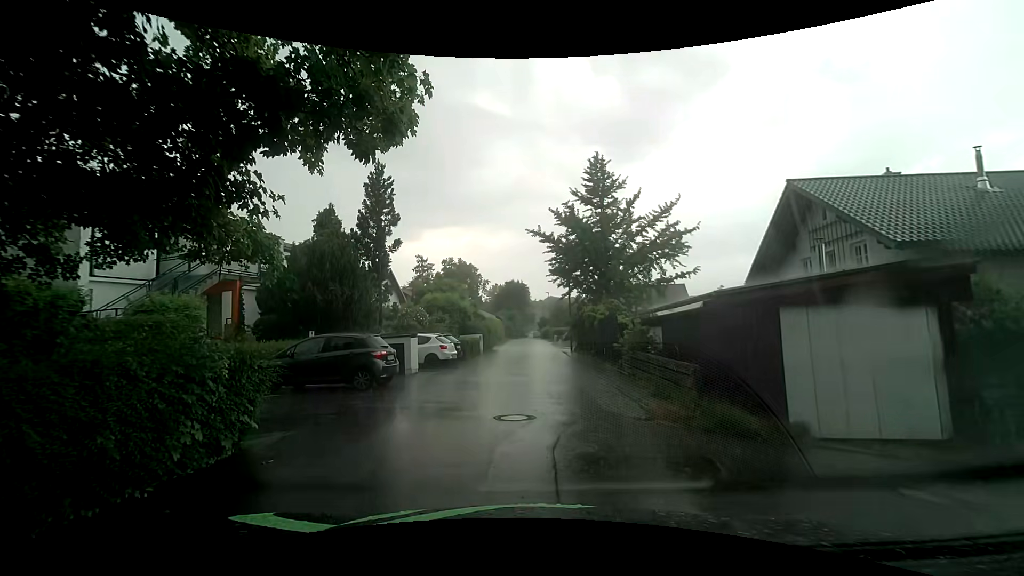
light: Day
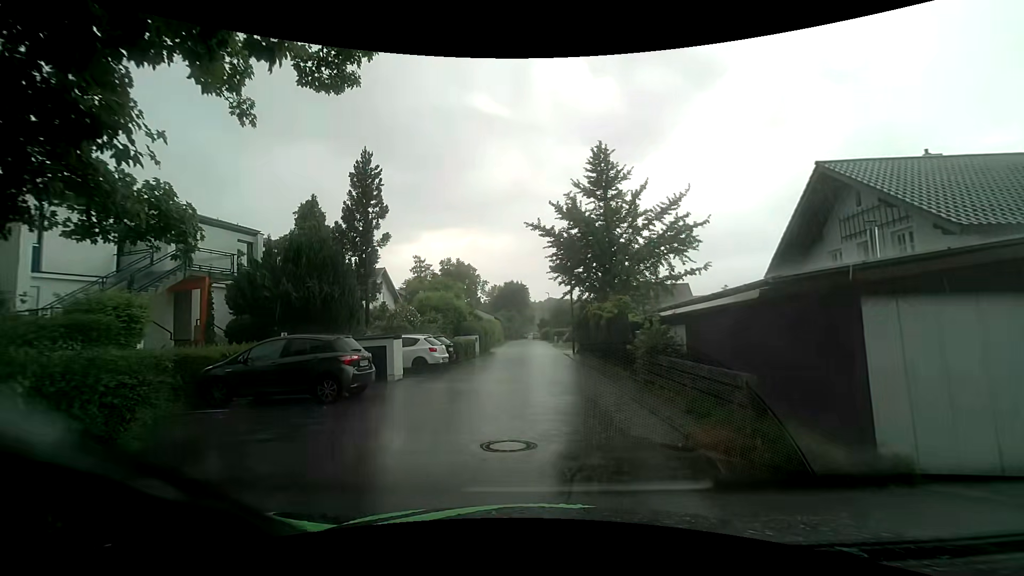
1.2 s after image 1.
(-0.1, +2.2) m; -2°
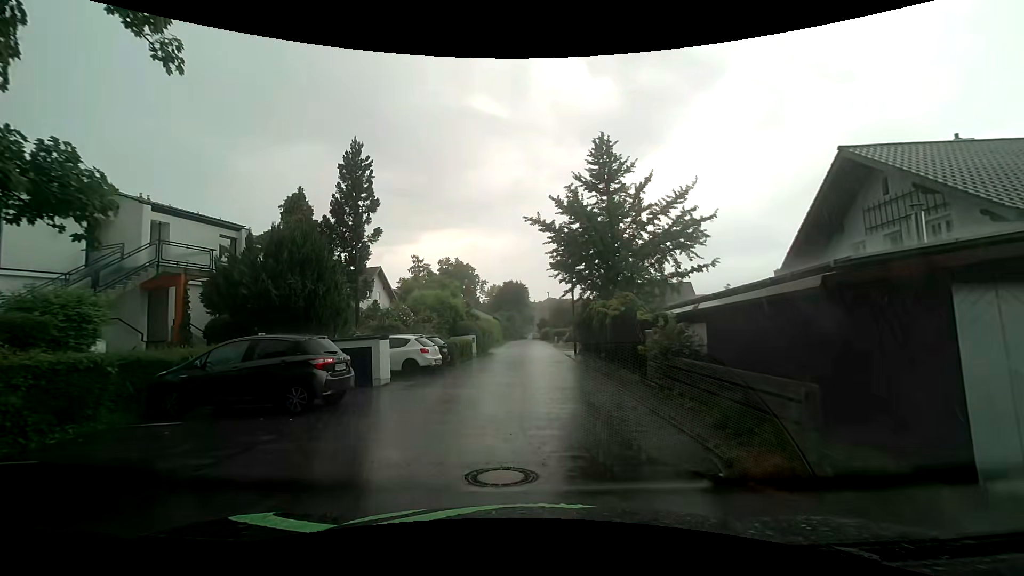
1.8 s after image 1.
(0.0, +1.4) m; +1°
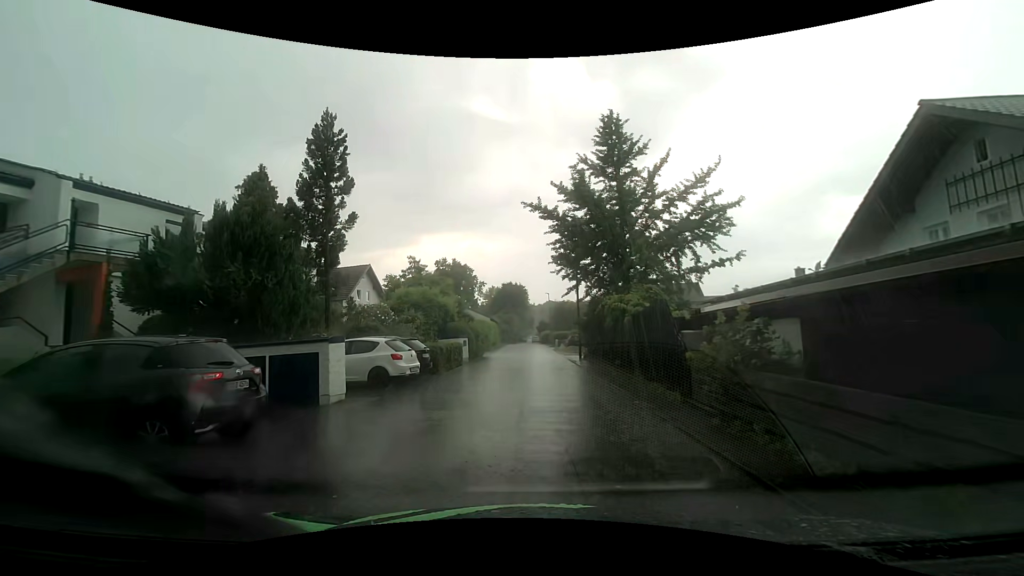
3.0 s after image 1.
(0.0, +3.6) m; 0°
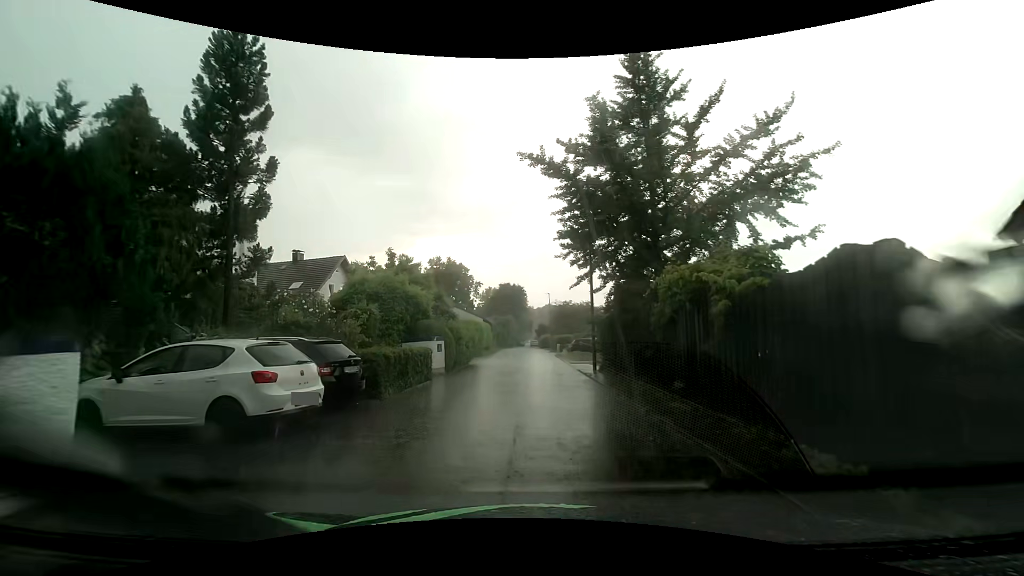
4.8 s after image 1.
(-0.1, +7.0) m; -1°
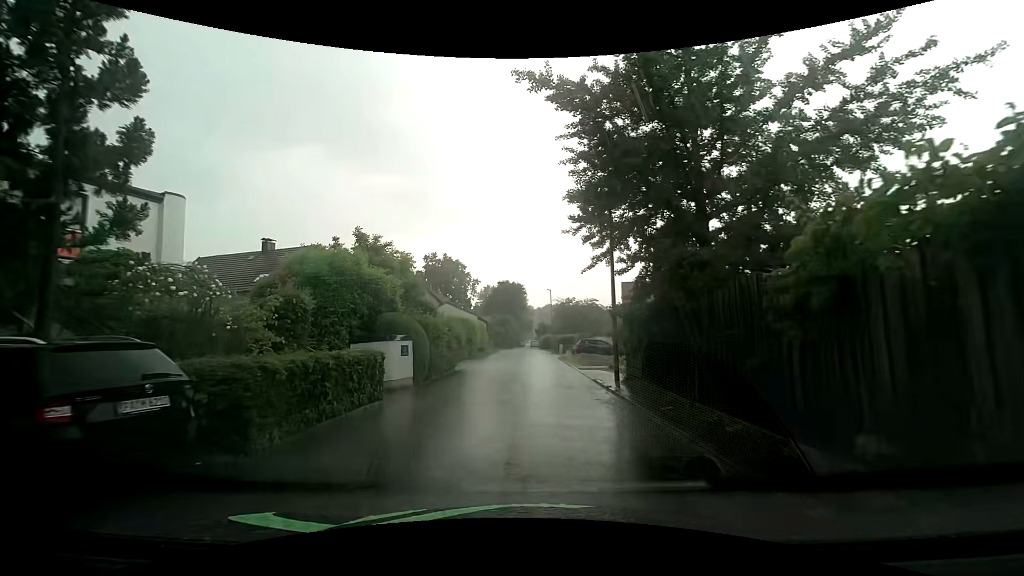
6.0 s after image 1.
(+0.1, +5.4) m; +1°
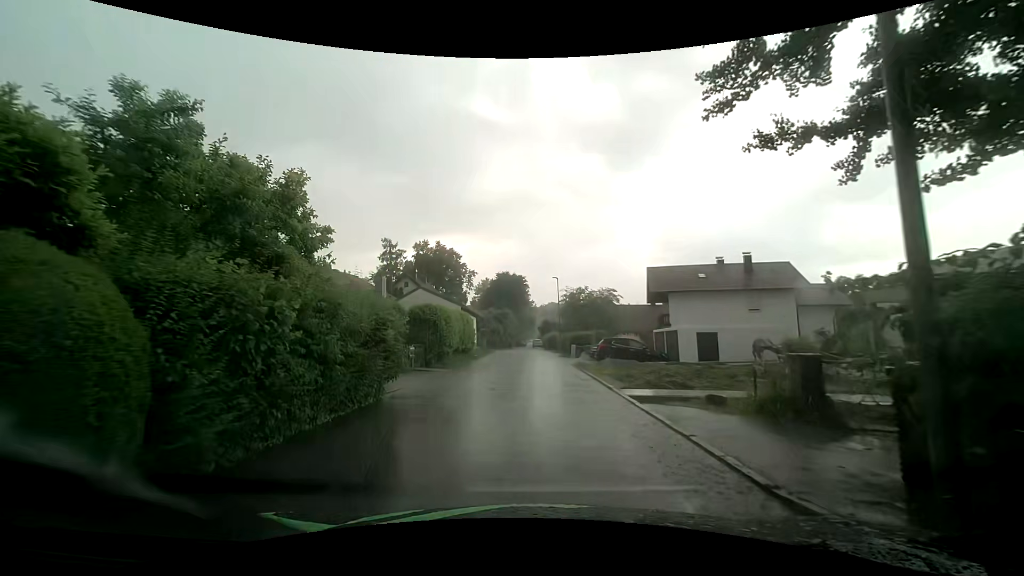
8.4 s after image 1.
(-0.1, +12.0) m; -1°
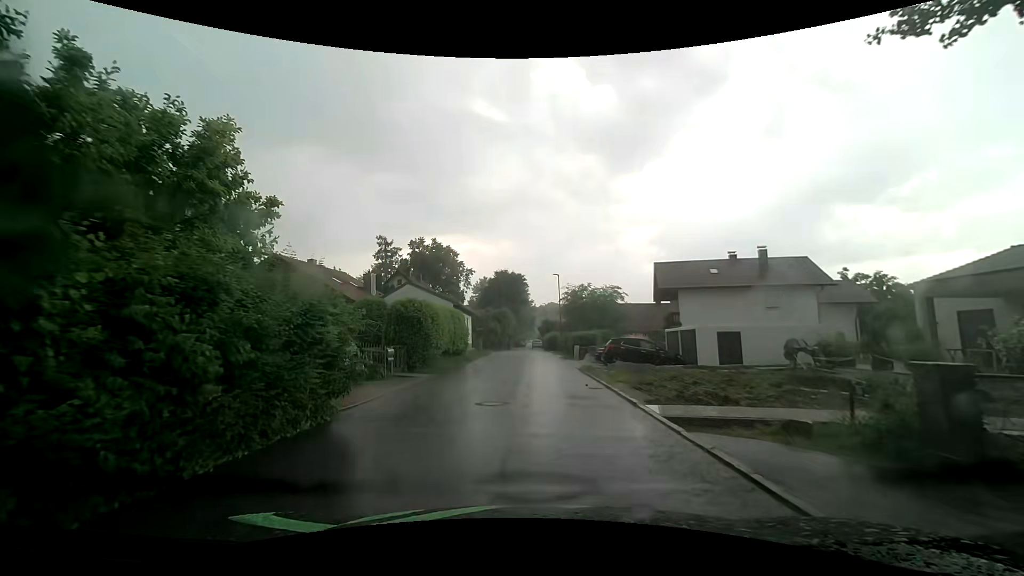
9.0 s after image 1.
(0.0, +3.1) m; -1°
